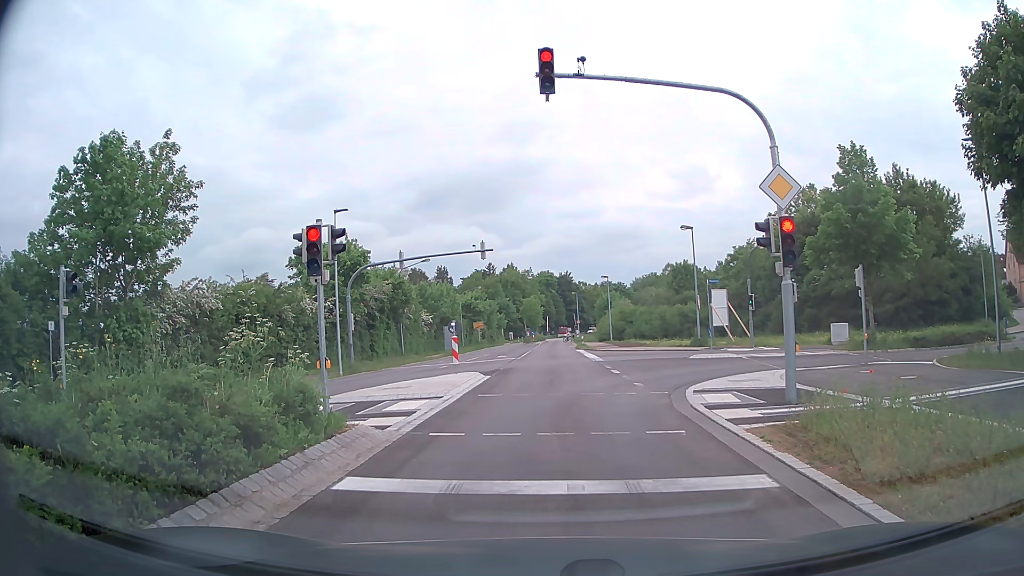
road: secondary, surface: asphalt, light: Day
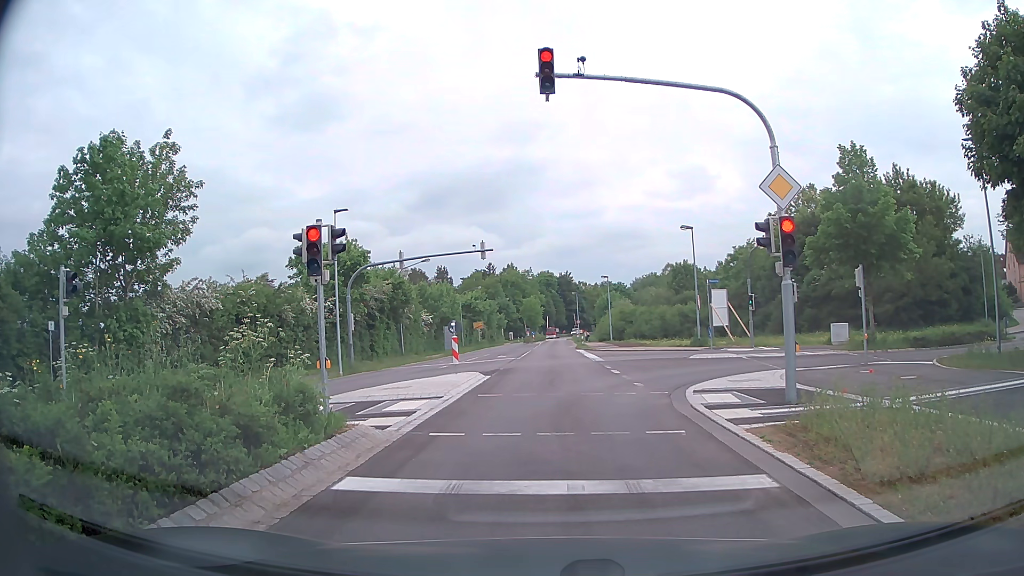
(0.0, 0.0) m; 0°
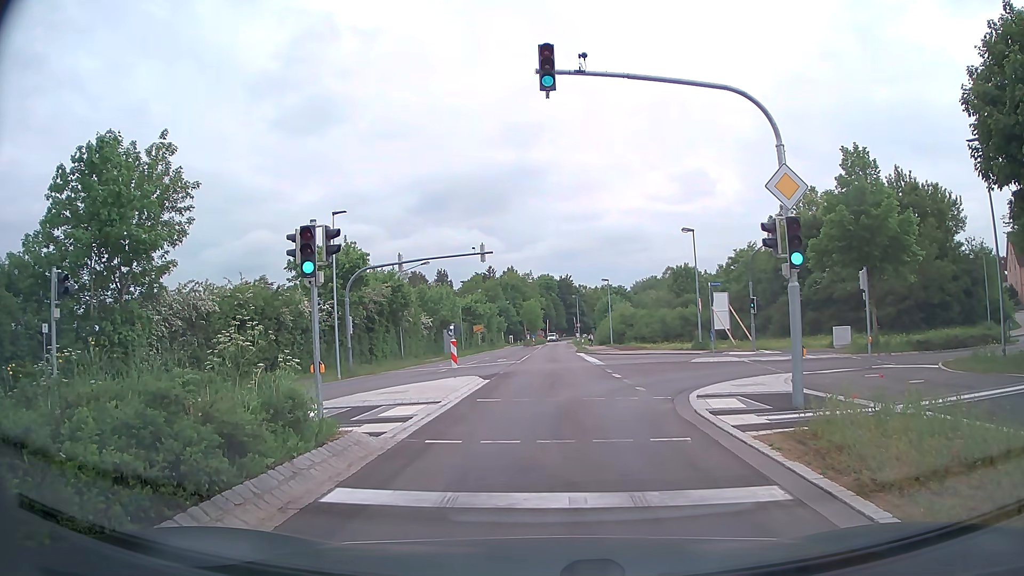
(0.0, +0.3) m; 0°
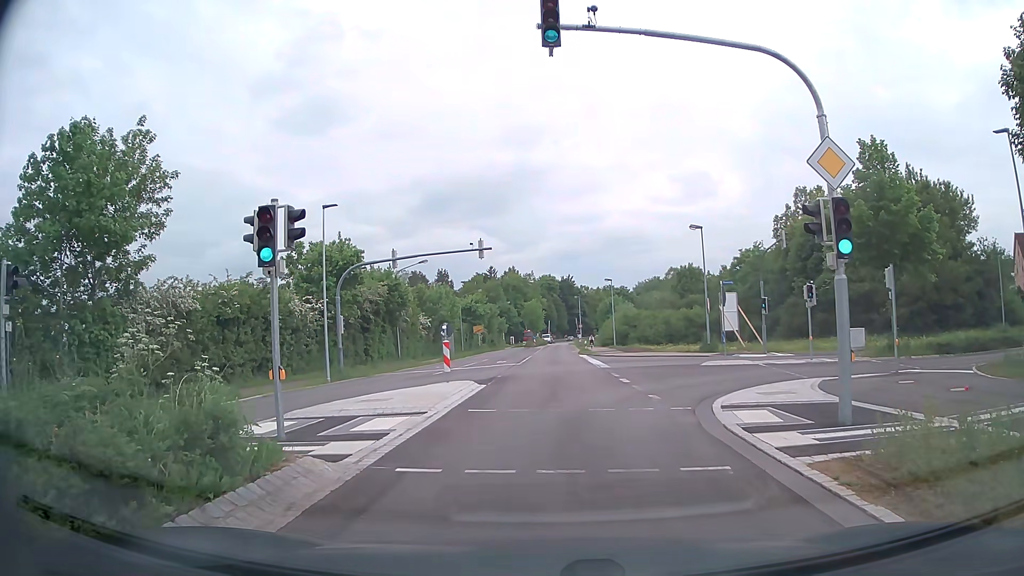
(0.0, +2.0) m; +2°
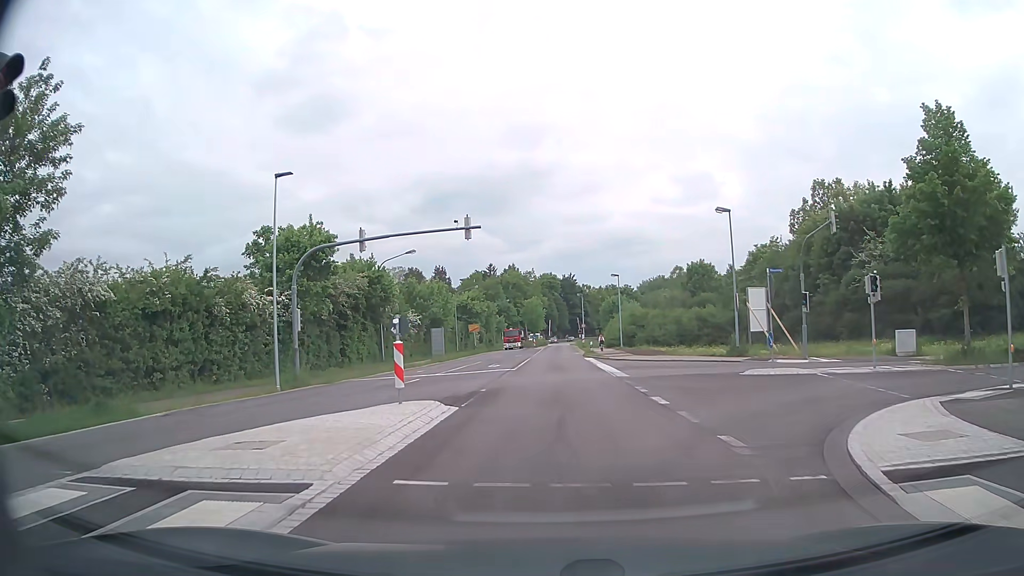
(-0.1, +6.4) m; -1°
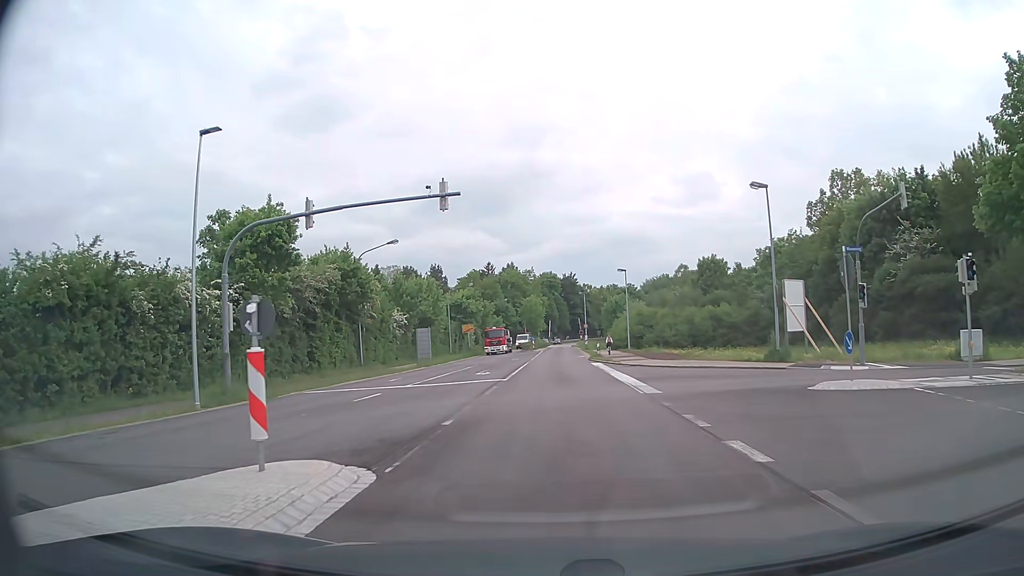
(0.0, +6.5) m; 0°
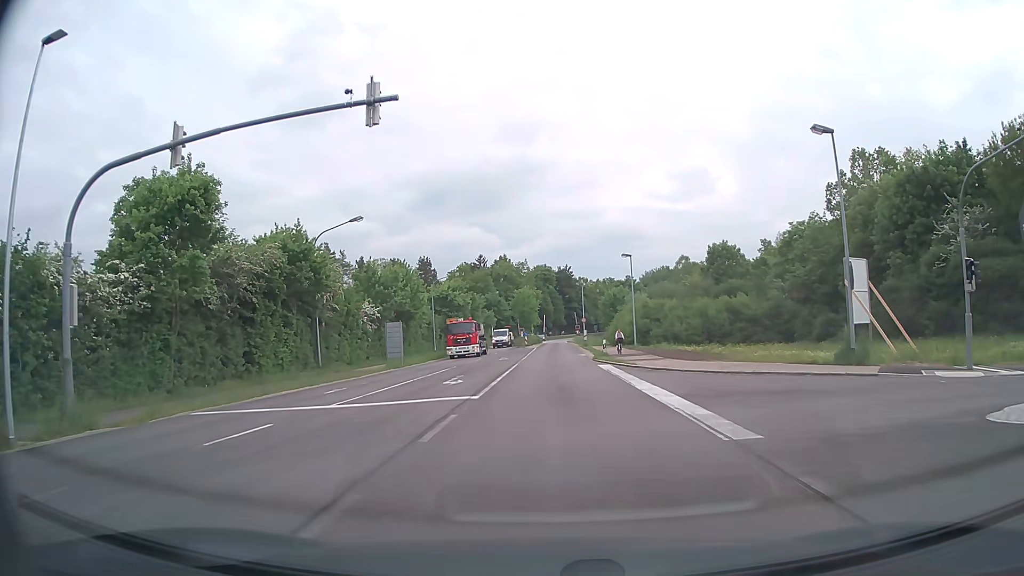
(0.0, +8.1) m; 0°
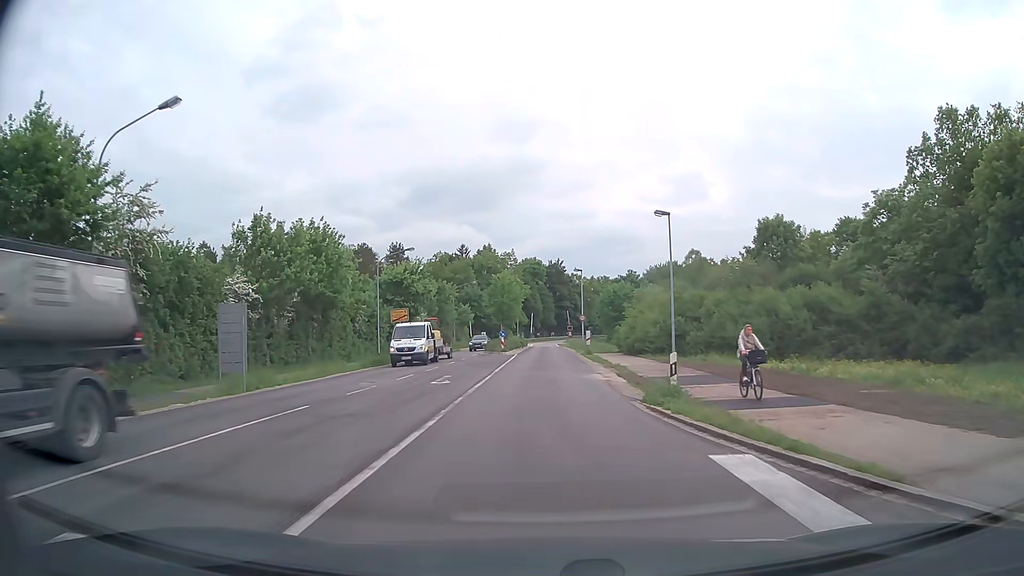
(+0.3, +21.1) m; +1°
(0, +10) (0, +20) (0, +30) (0, +40) (0, +50) (0, +60) (0, +70) (+1, +80) (+1, +90) (0, +100) m
